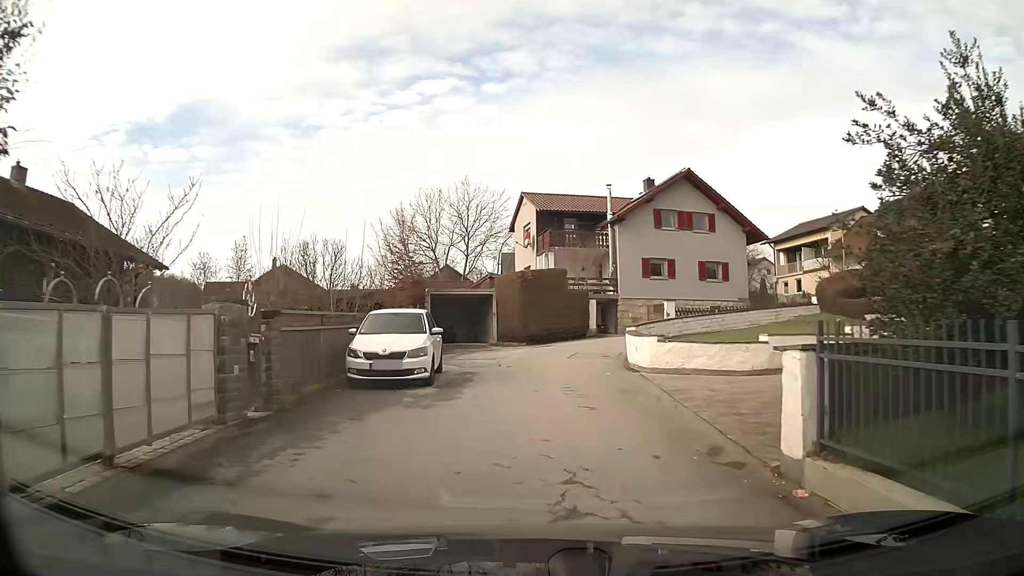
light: Day
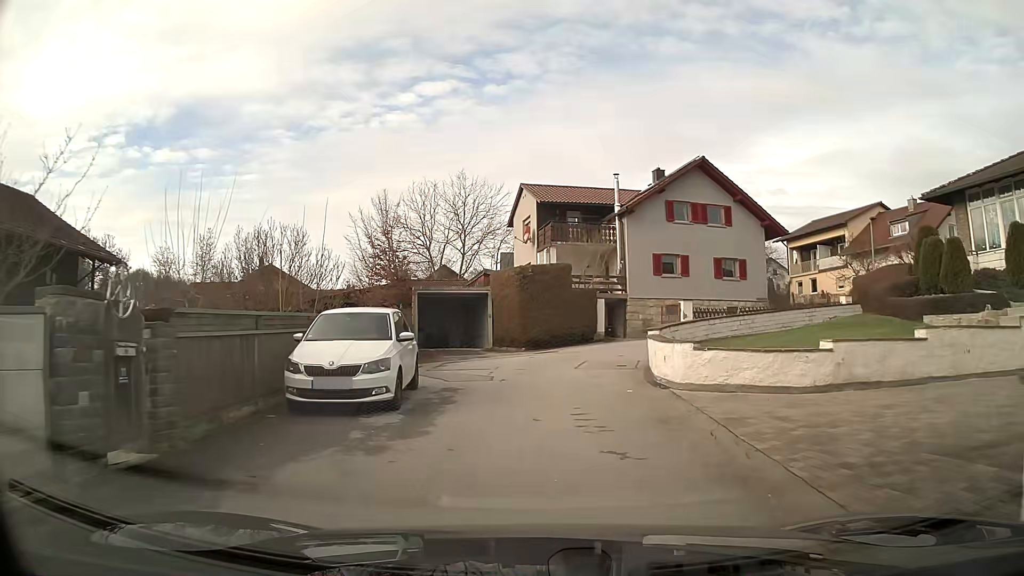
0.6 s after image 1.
(0.0, +3.3) m; 0°
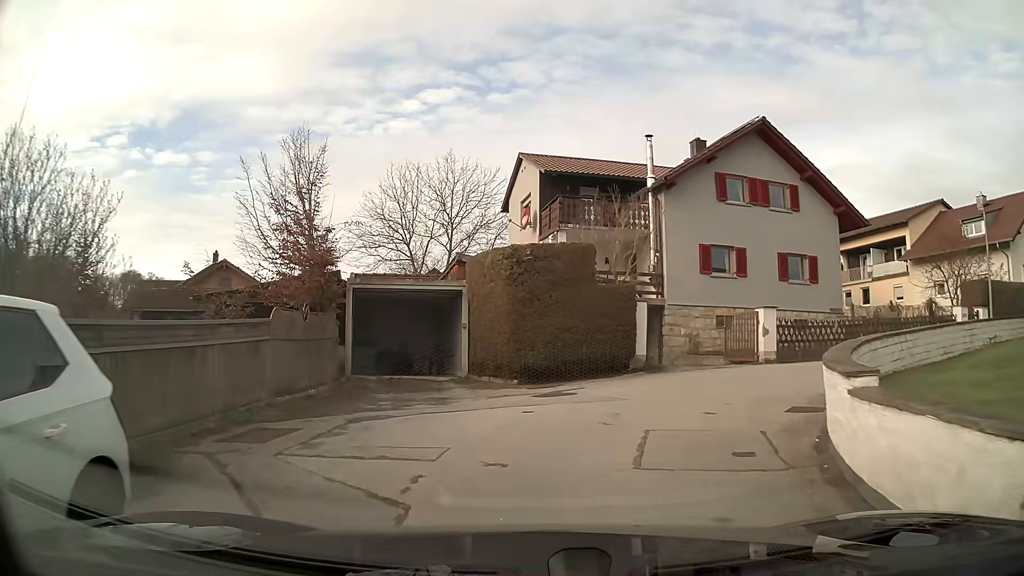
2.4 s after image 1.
(0.0, +9.3) m; 0°
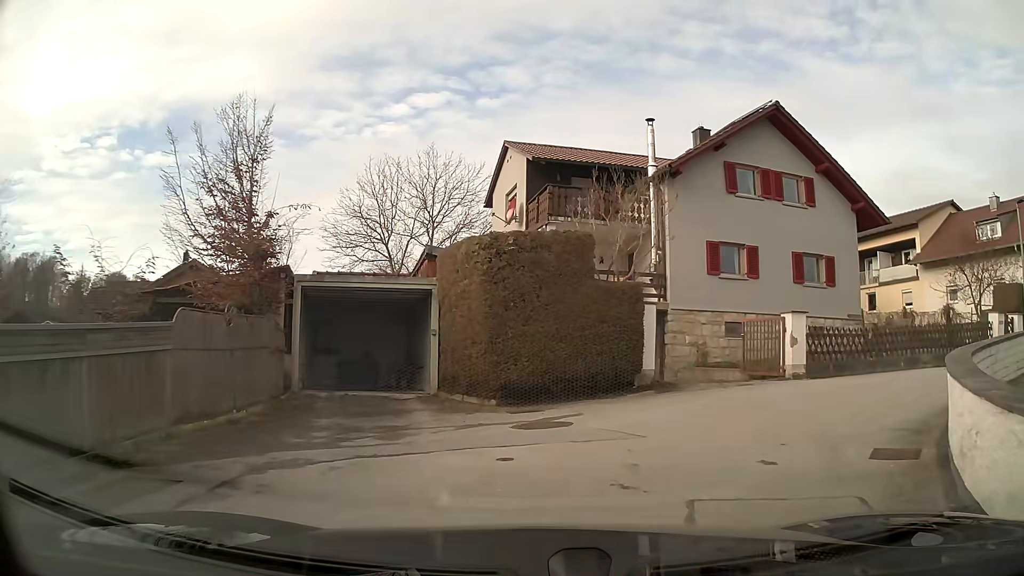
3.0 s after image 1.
(+0.1, +2.8) m; +3°
(+3, +9) (+12, +14) (+21, +17) (+31, +20) (+41, +23) (+50, +26) (+60, +28) (+69, +31) (+79, +33) (+82, +41) m
